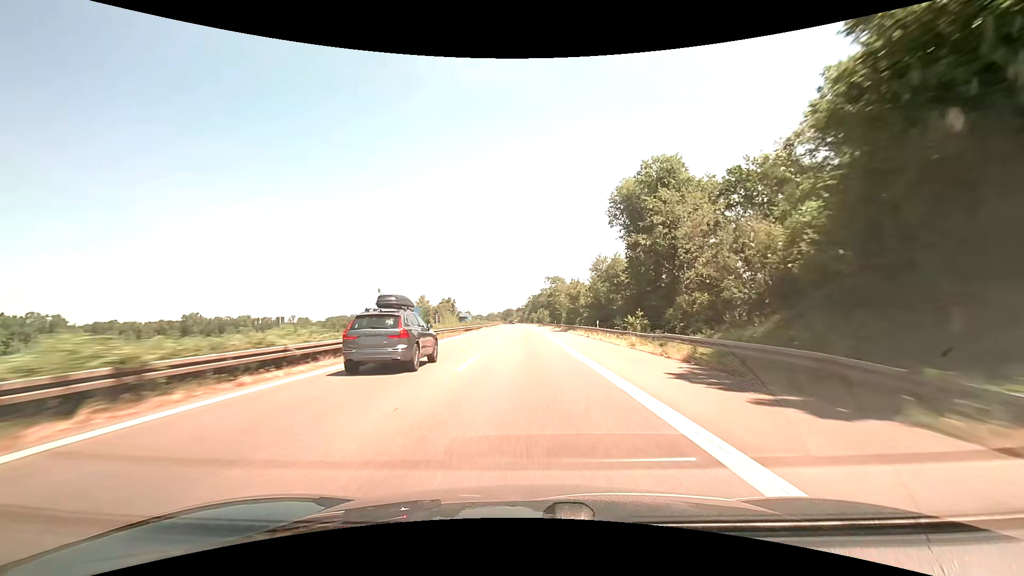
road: motorway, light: Day
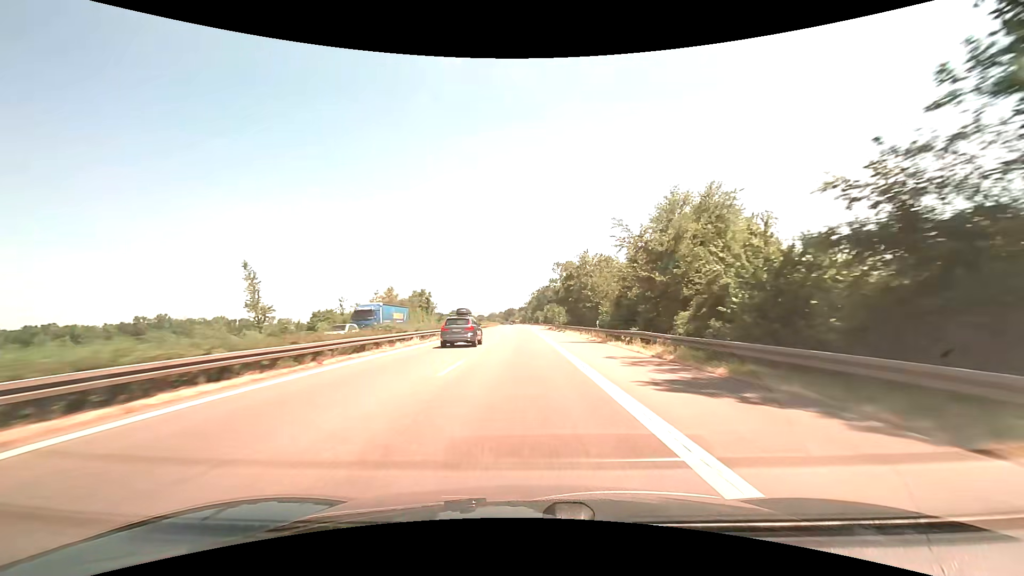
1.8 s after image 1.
(0.0, +54.7) m; 0°
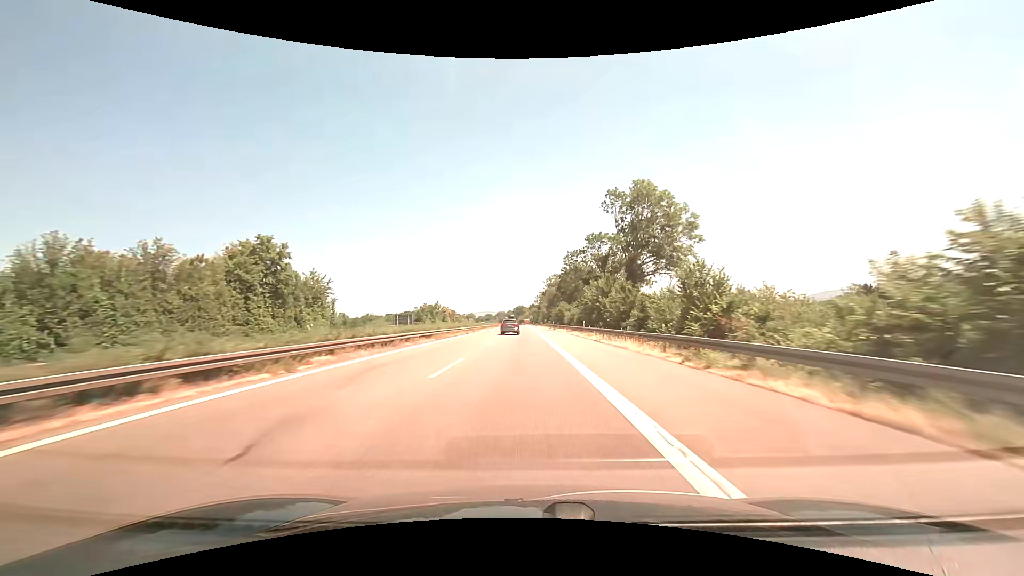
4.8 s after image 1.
(-1.1, +90.8) m; -2°
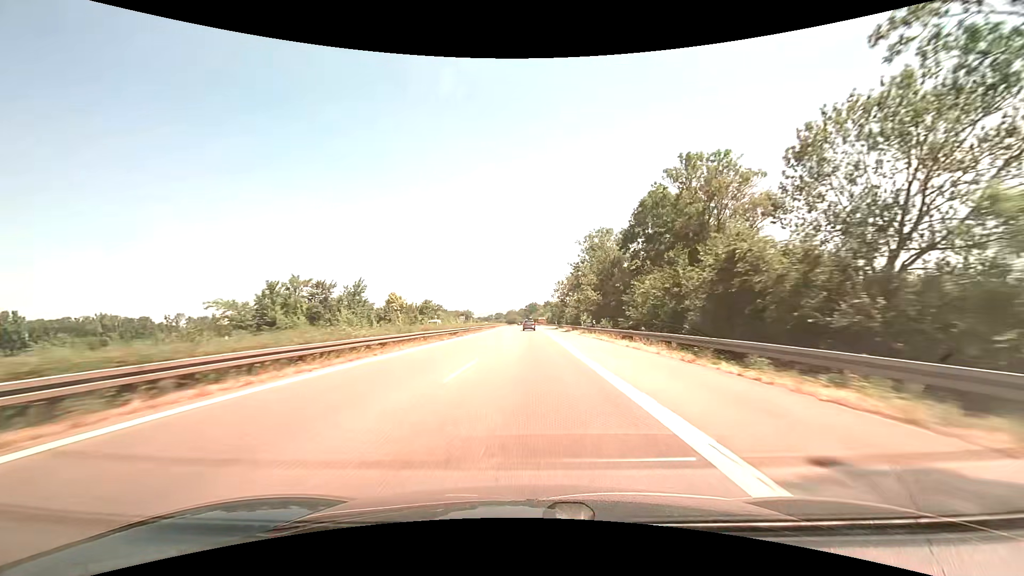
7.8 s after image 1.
(-0.8, +91.0) m; -1°
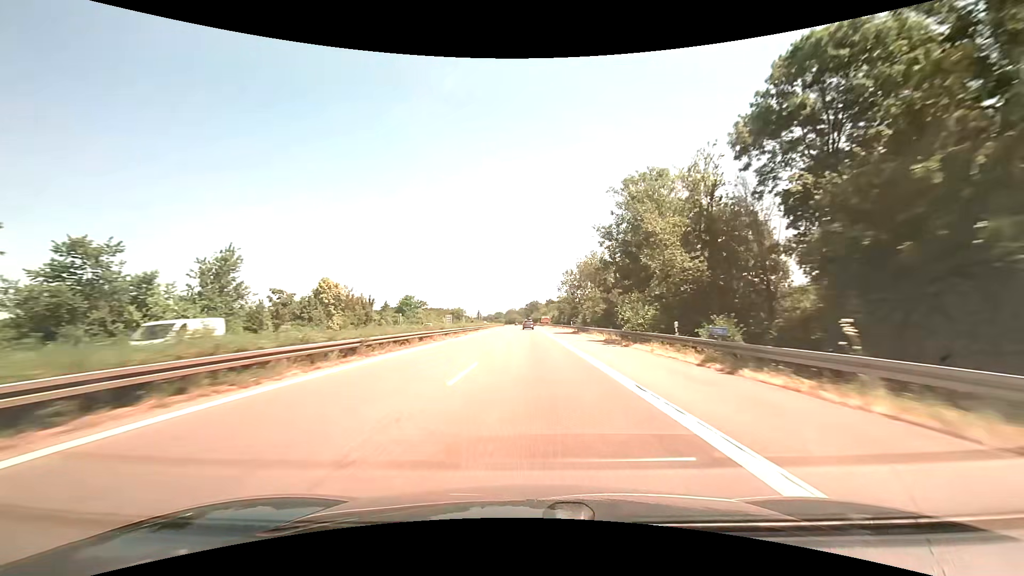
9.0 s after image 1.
(0.0, +36.6) m; 0°
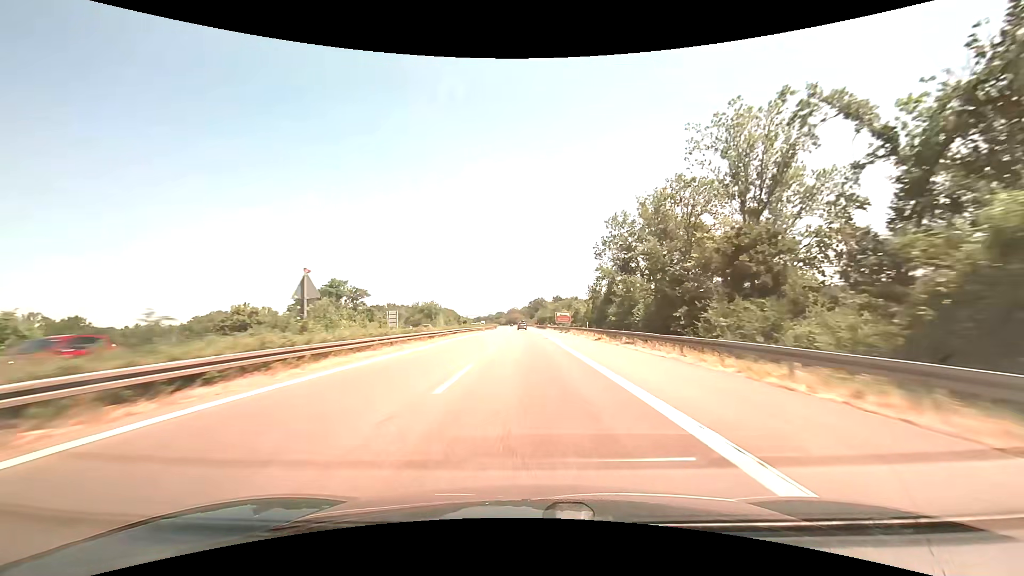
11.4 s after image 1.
(-0.2, +73.7) m; 0°
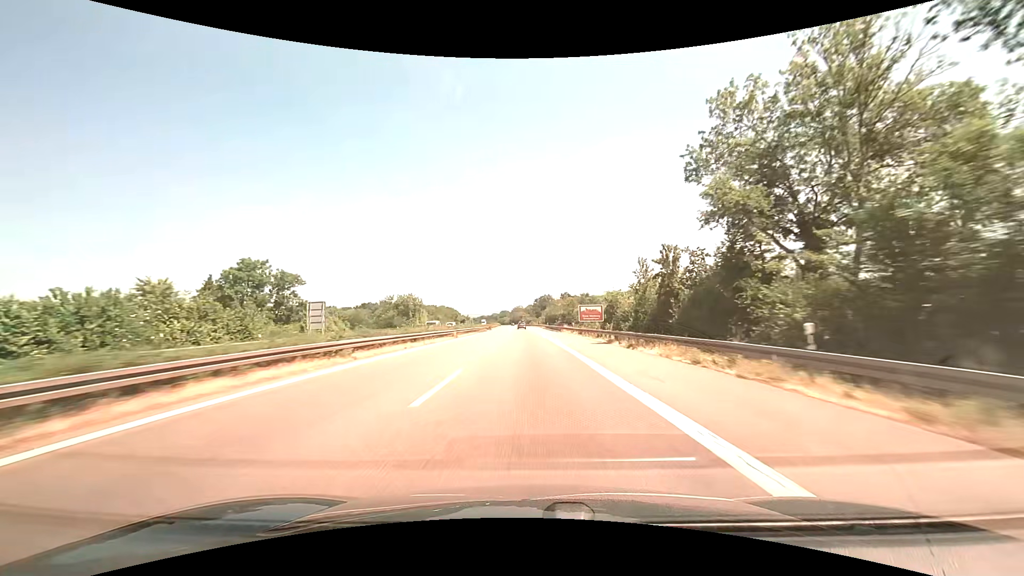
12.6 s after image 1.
(-0.3, +37.1) m; -1°
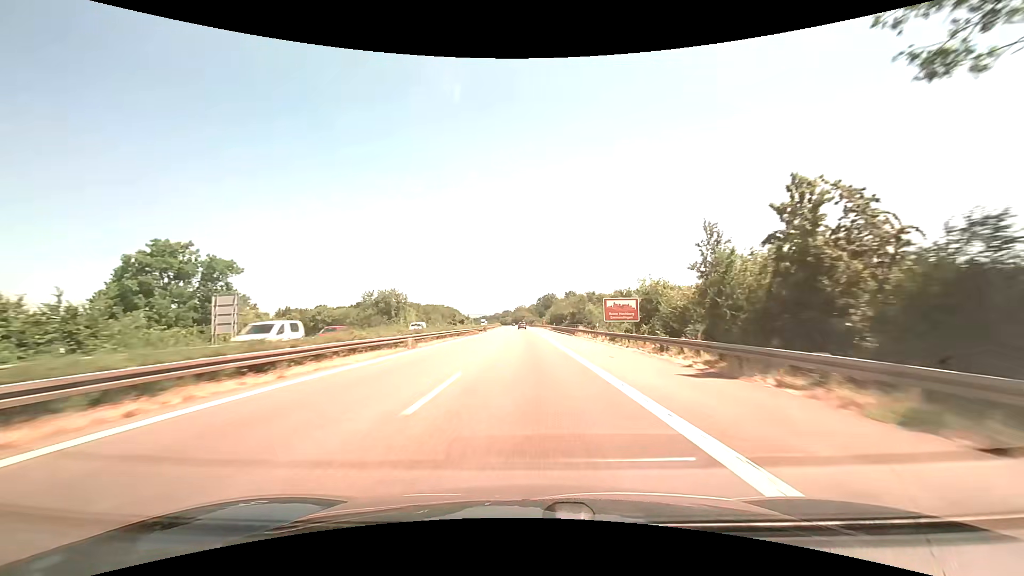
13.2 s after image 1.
(-0.1, +18.6) m; 0°
(0, +10) (0, +20) (0, +30) (0, +40) (0, +50) (0, +60) (-1, +70) (-1, +80) (-1, +90) (-1, +100) m
